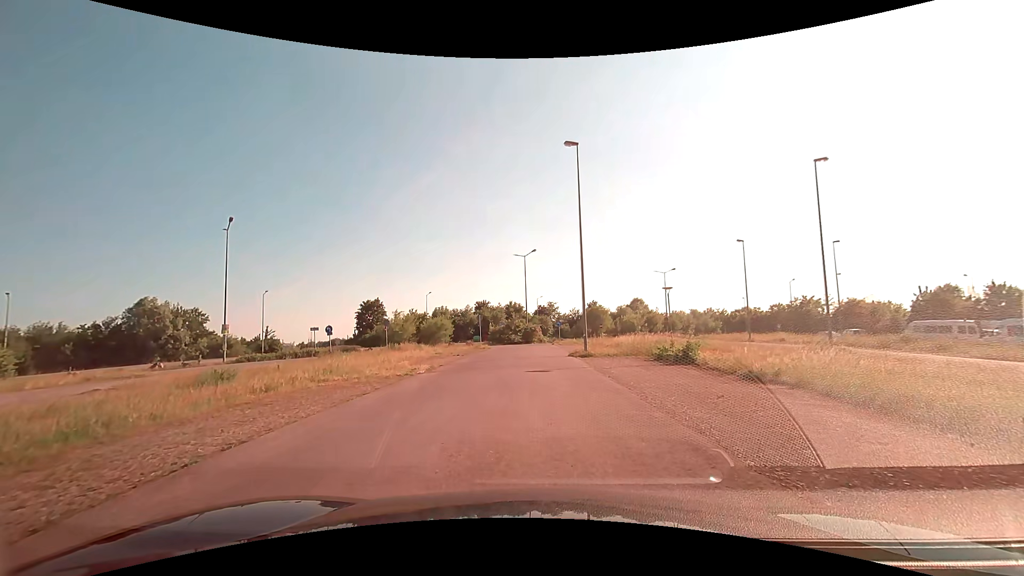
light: Day
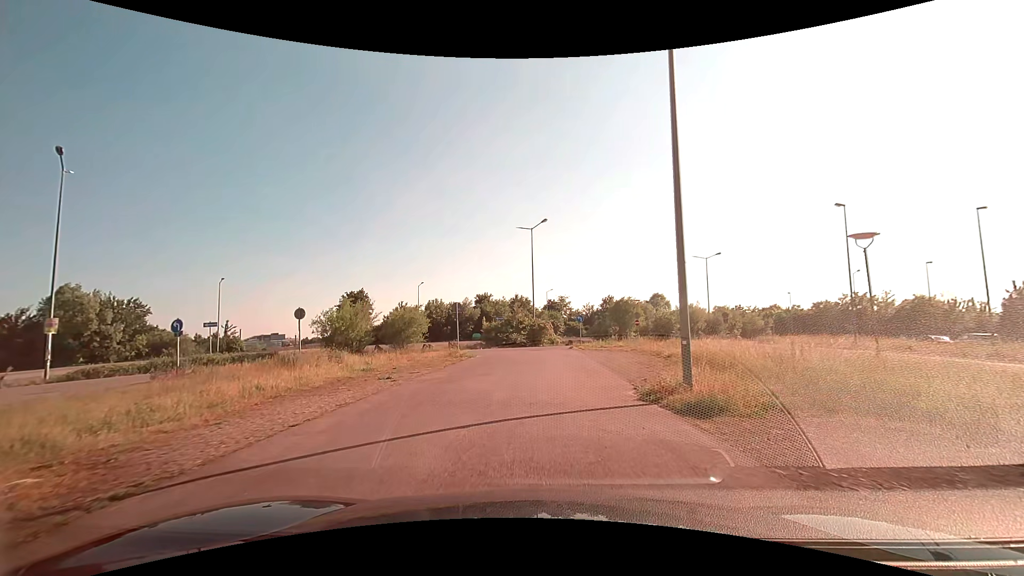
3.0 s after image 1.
(0.0, +18.0) m; 0°
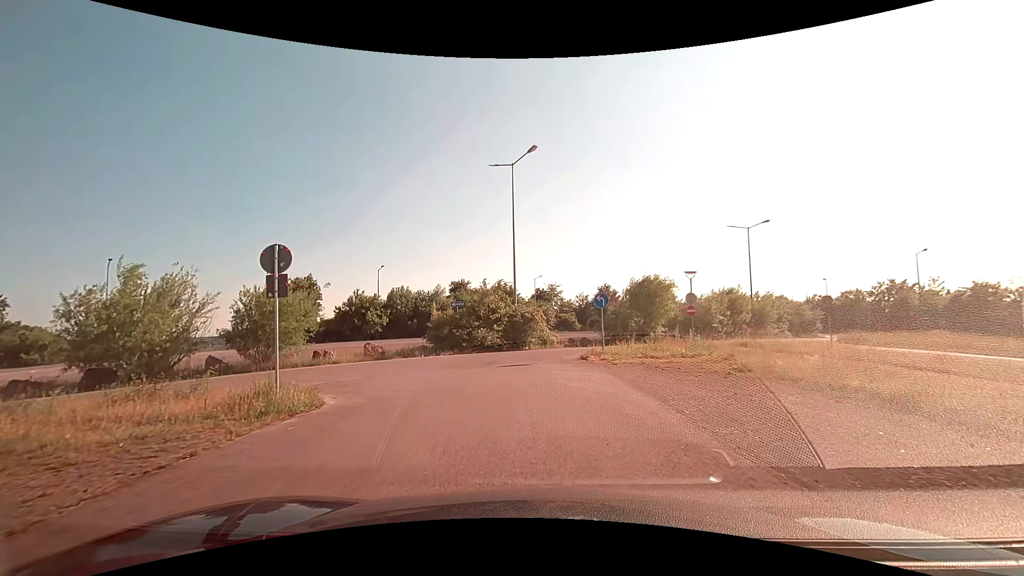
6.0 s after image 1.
(+0.2, +18.7) m; +1°
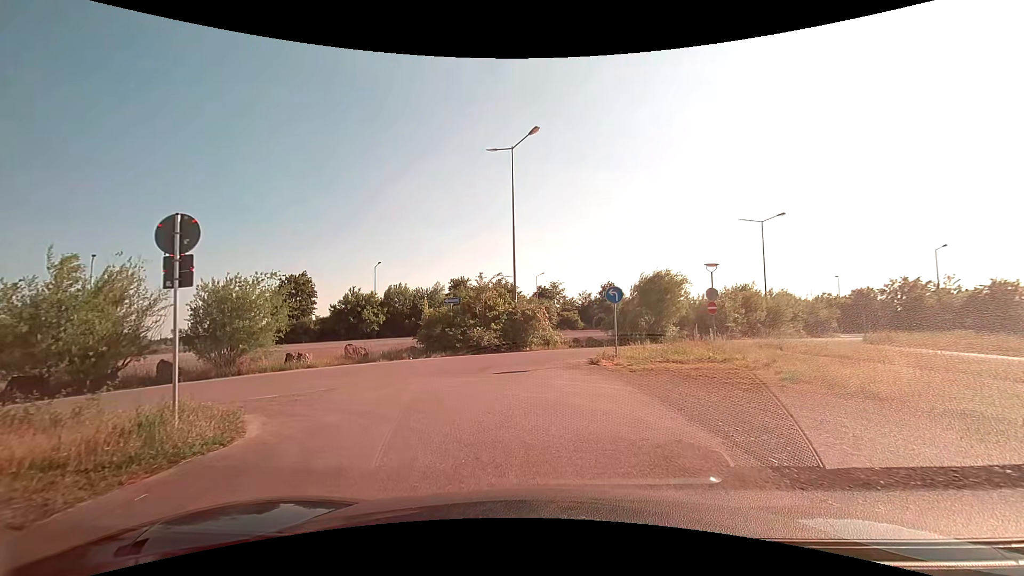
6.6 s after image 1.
(0.0, +2.7) m; 0°
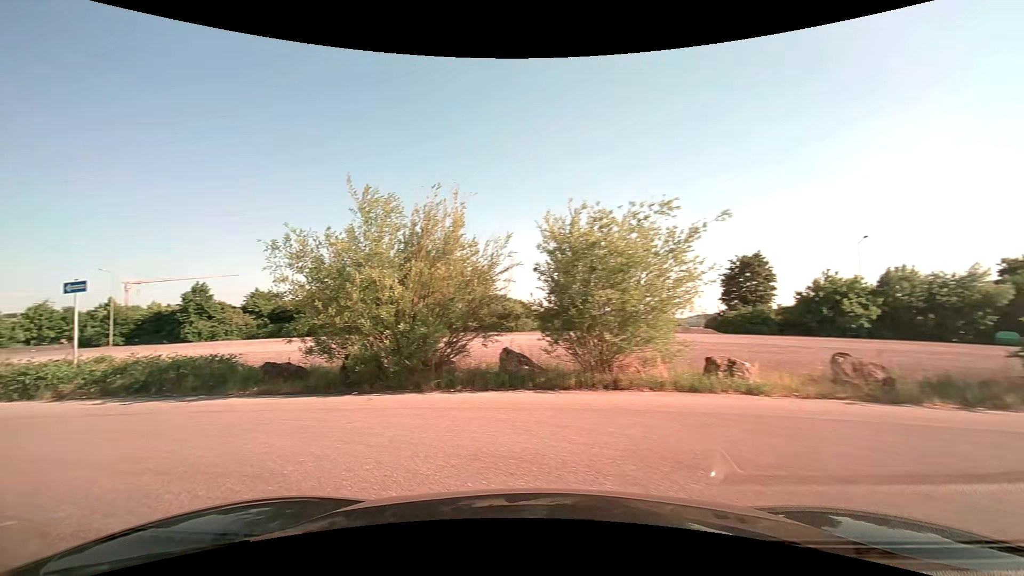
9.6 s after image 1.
(-2.9, +11.1) m; -49°
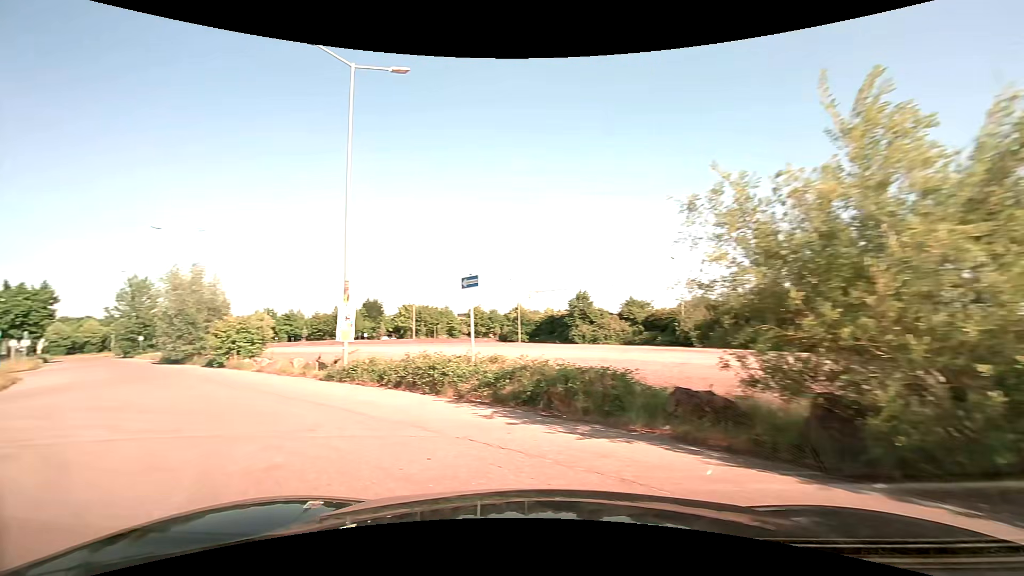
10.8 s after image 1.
(-1.7, +4.6) m; -40°
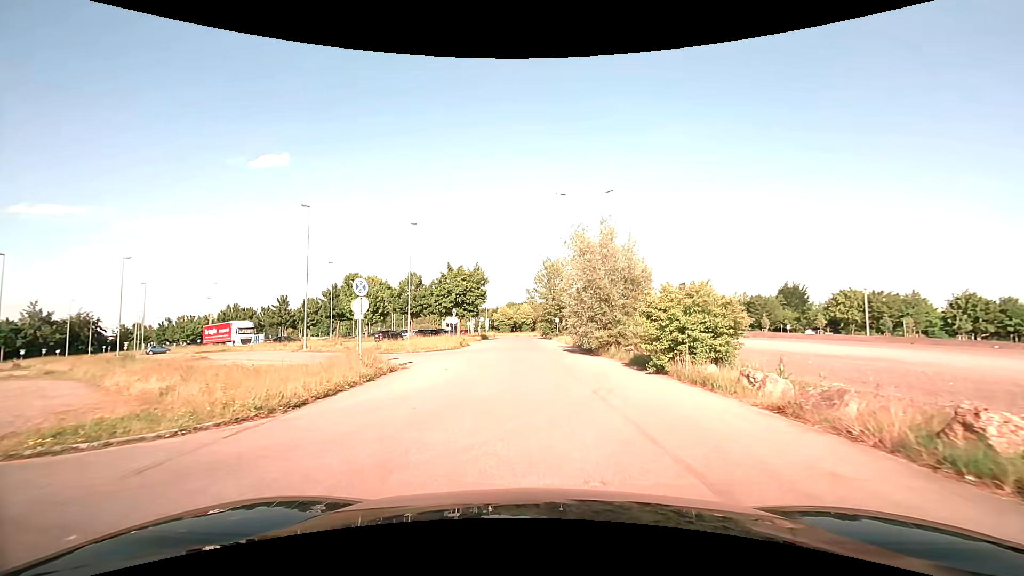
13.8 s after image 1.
(-9.1, +14.6) m; -42°
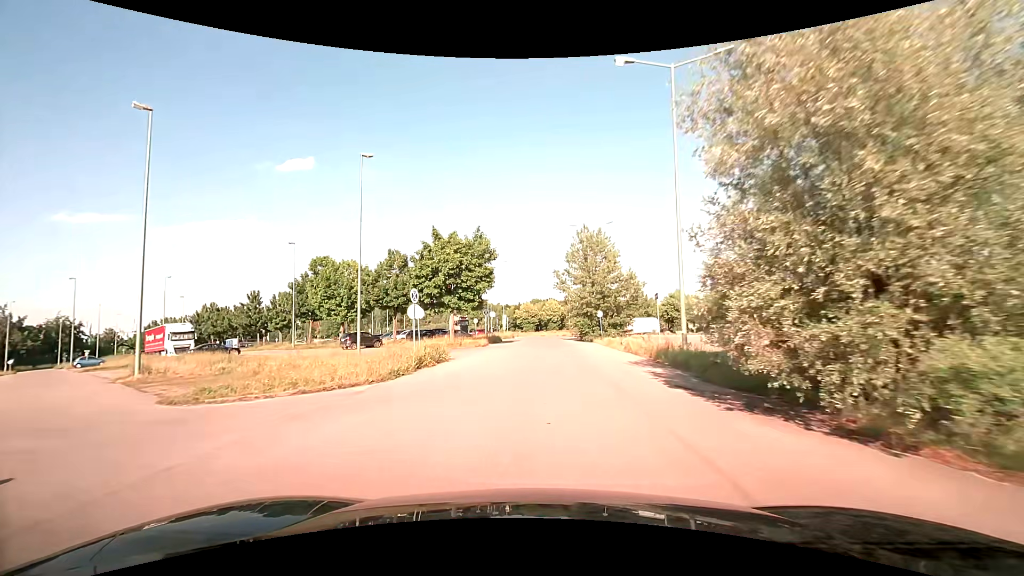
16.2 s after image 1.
(-0.7, +21.0) m; -3°
(0, +10) (0, +20) (0, +30) (0, +40) (0, +50) (0, +60) (+1, +70) (+3, +80) (+8, +89) (+14, +96) m
